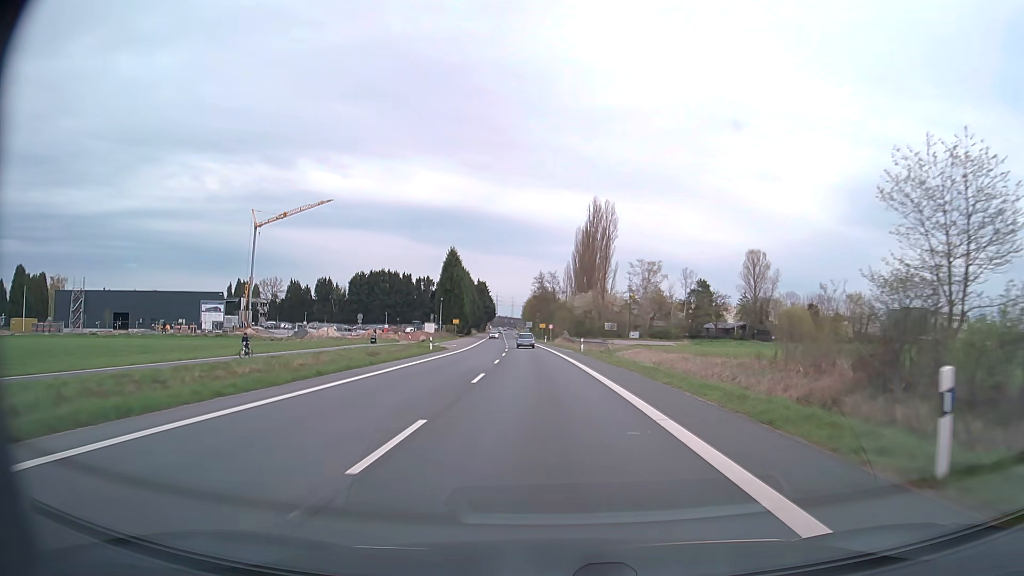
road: secondary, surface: asphalt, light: Day
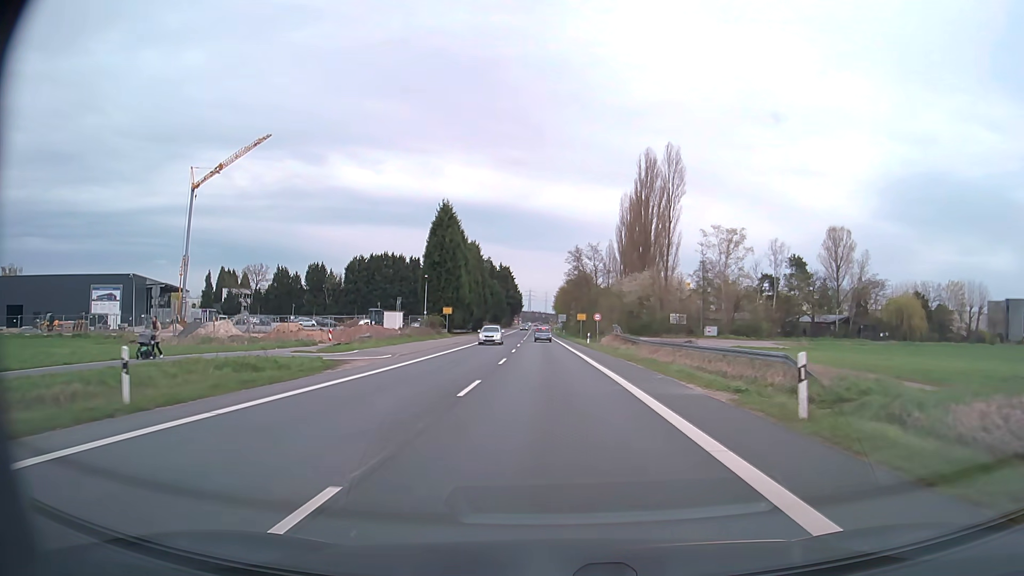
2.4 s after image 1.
(-1.2, +40.4) m; -3°
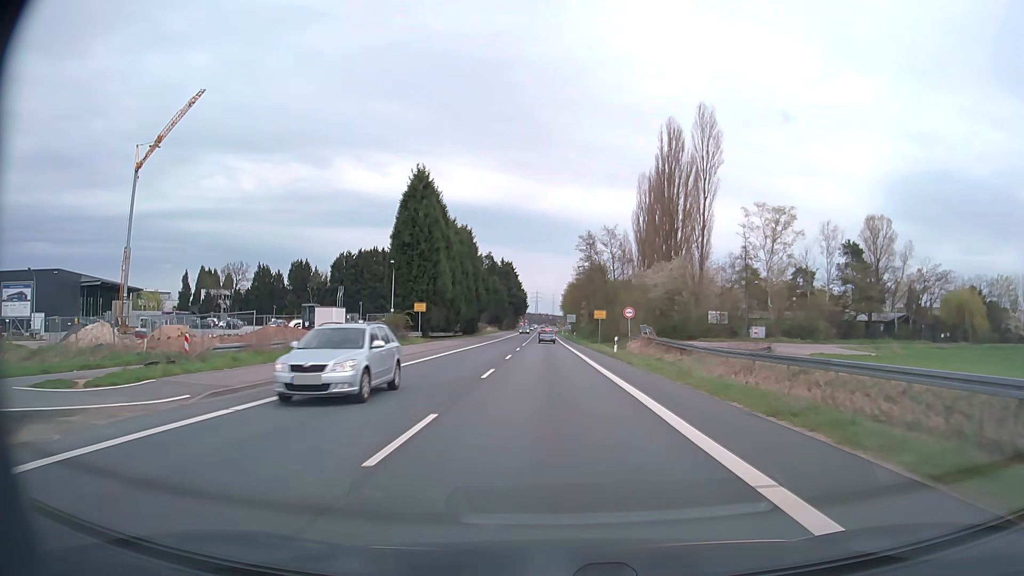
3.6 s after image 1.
(-0.1, +18.9) m; -1°
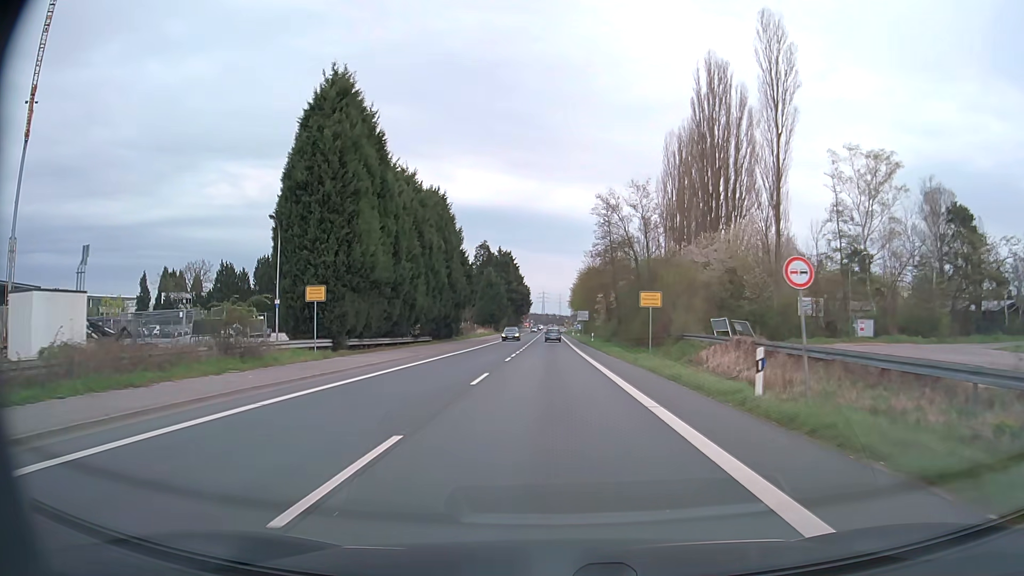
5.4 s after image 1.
(-0.1, +25.8) m; -1°
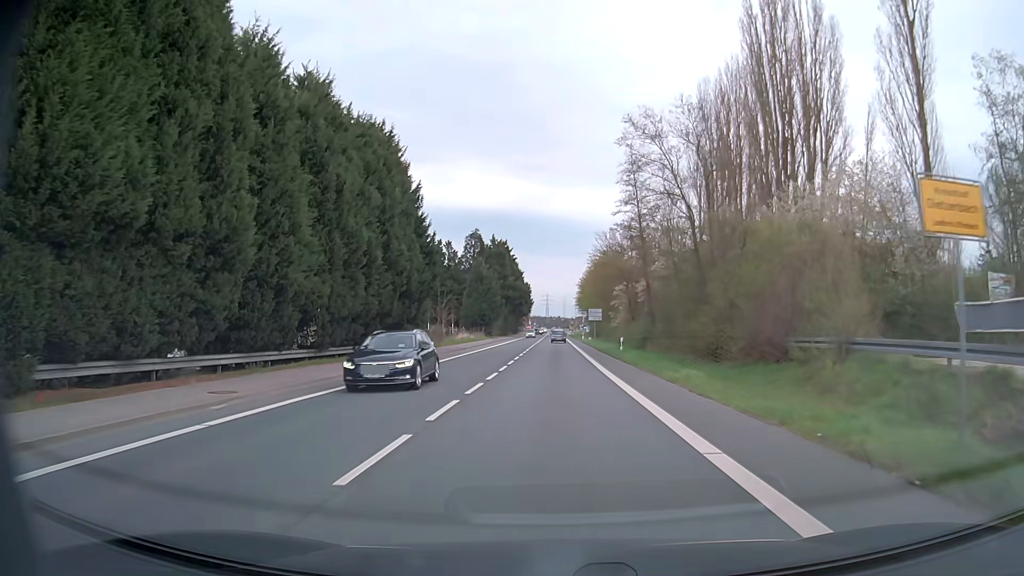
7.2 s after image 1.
(0.0, +22.9) m; 0°
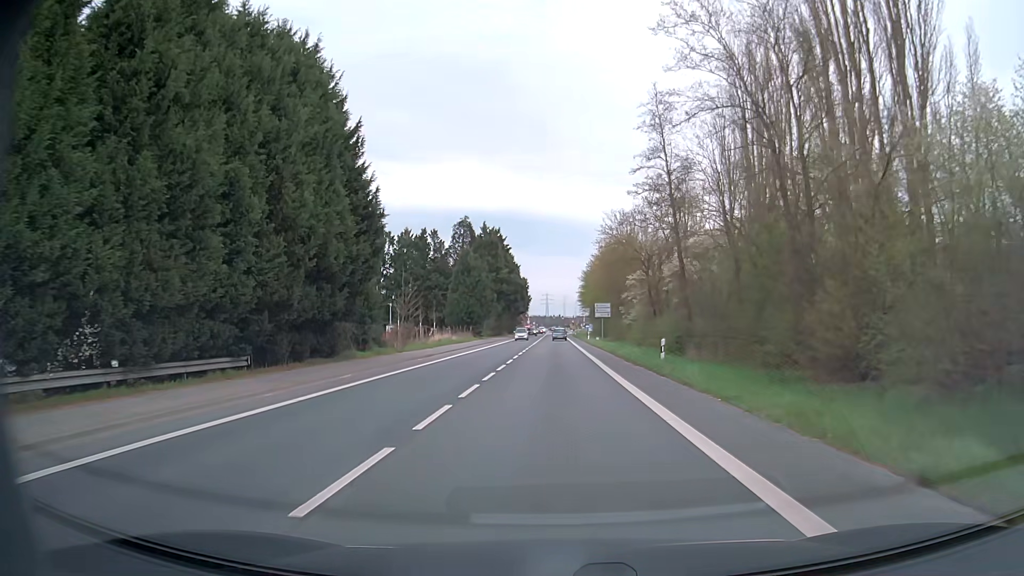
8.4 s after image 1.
(0.0, +14.7) m; 0°
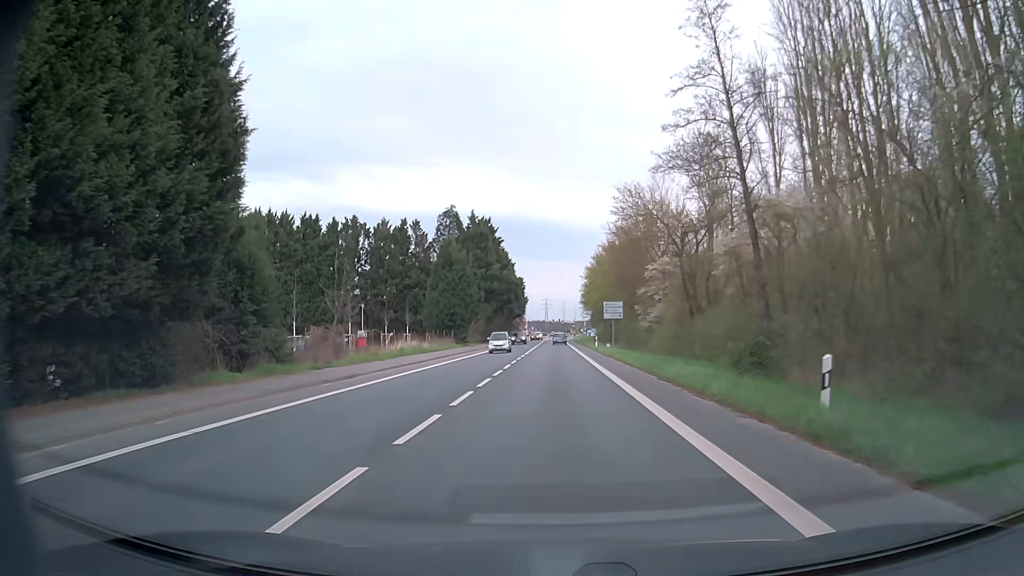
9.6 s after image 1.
(0.0, +14.7) m; 0°
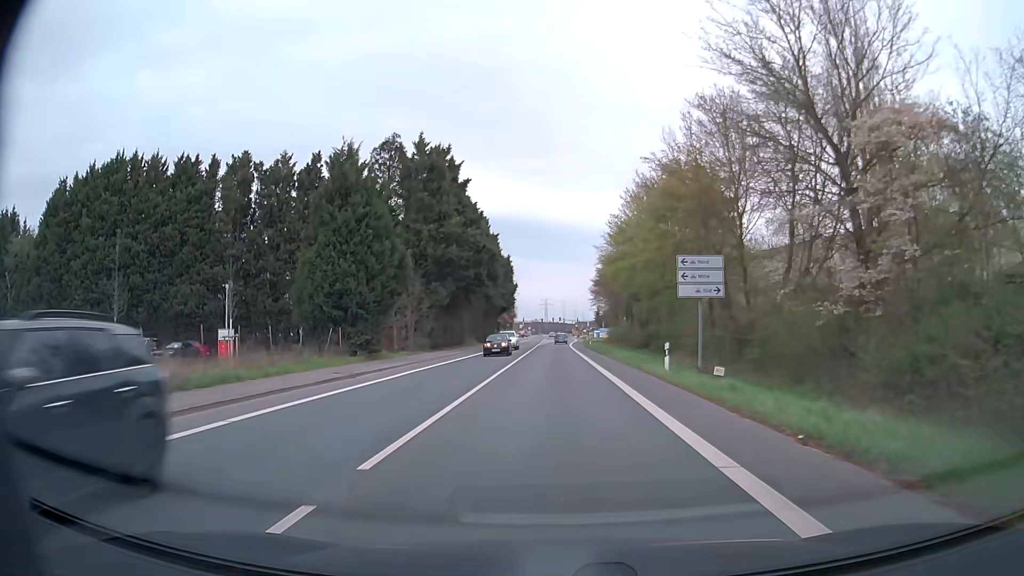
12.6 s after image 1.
(0.0, +37.9) m; 0°
(0, +10) (0, +20) (0, +30) (0, +40) (0, +50) (0, +60) (0, +70) (0, +80) (+1, +90) (+1, +100) m
